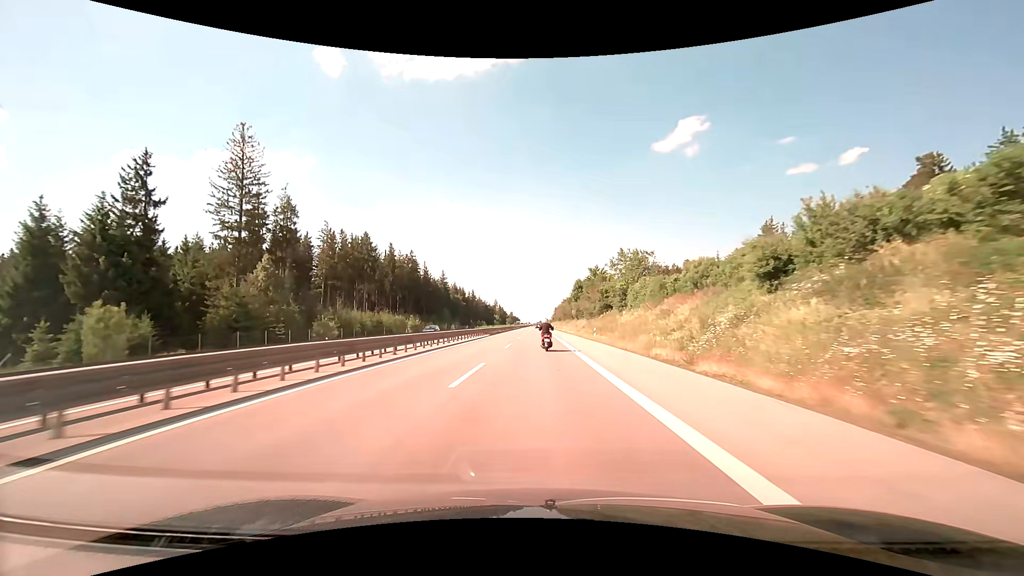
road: trunk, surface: asphalt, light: Day
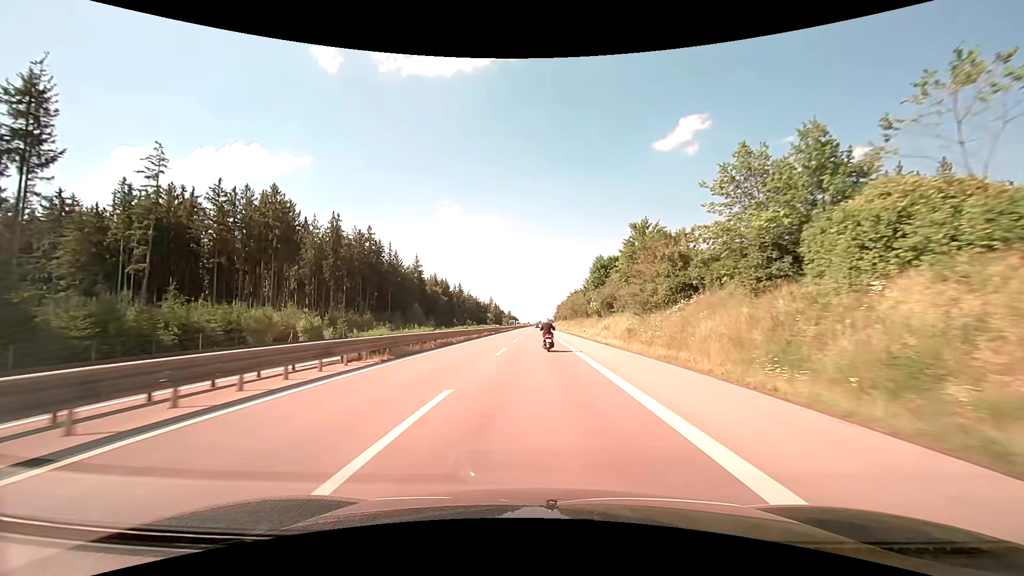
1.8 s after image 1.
(0.0, +41.9) m; 0°
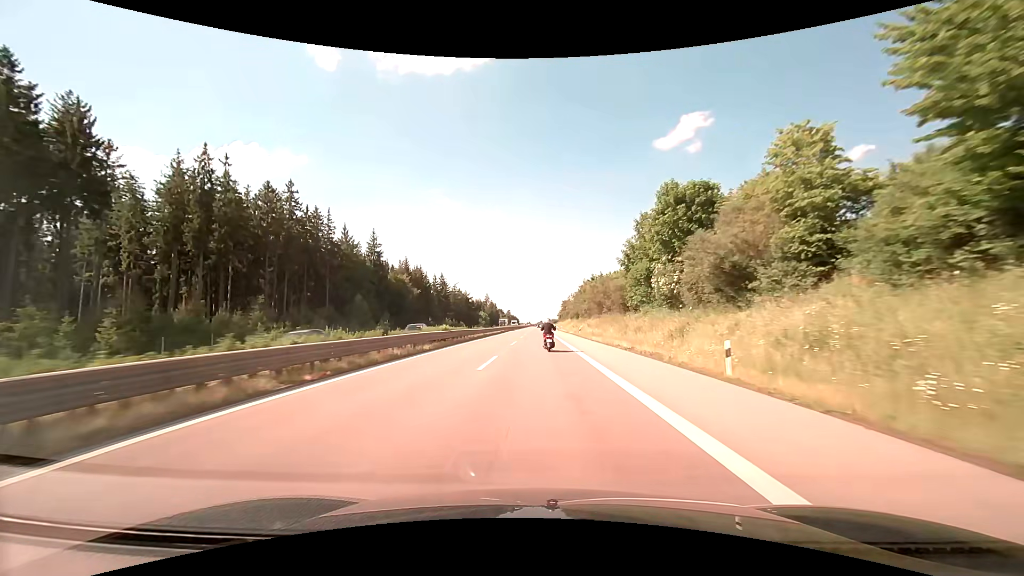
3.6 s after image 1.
(-0.1, +41.4) m; 0°
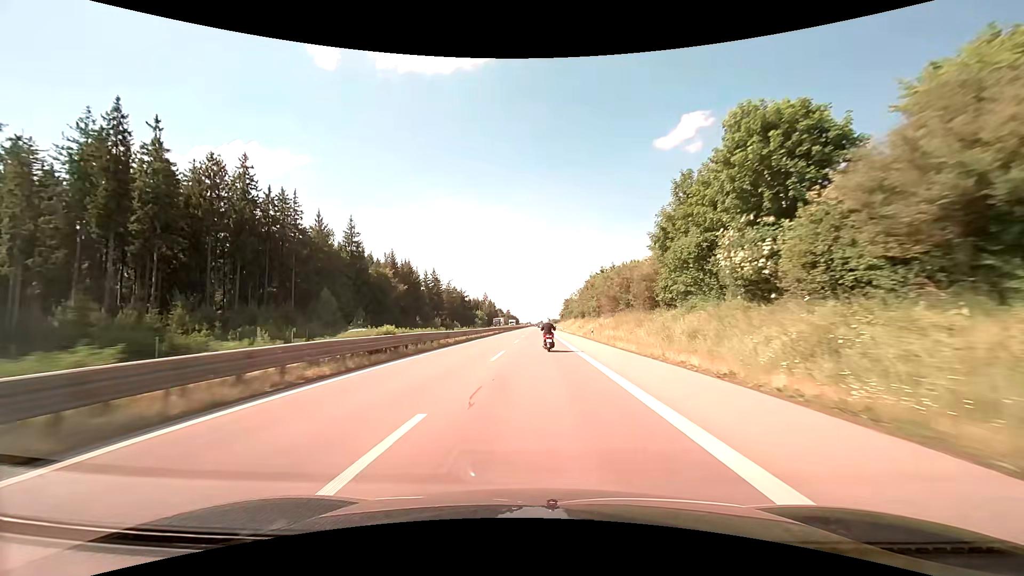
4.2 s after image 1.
(0.0, +13.7) m; 0°
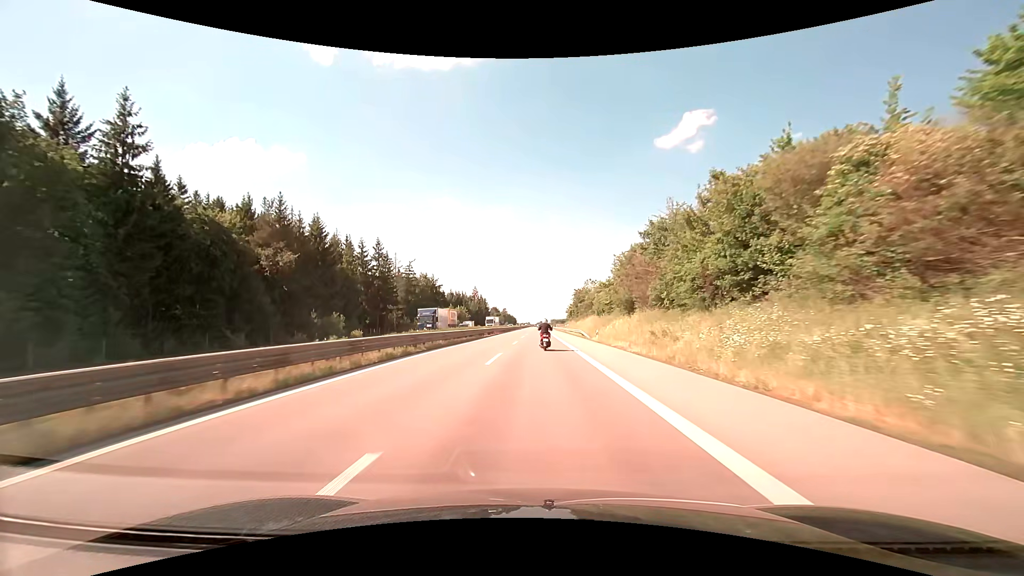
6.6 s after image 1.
(+0.2, +54.4) m; 0°
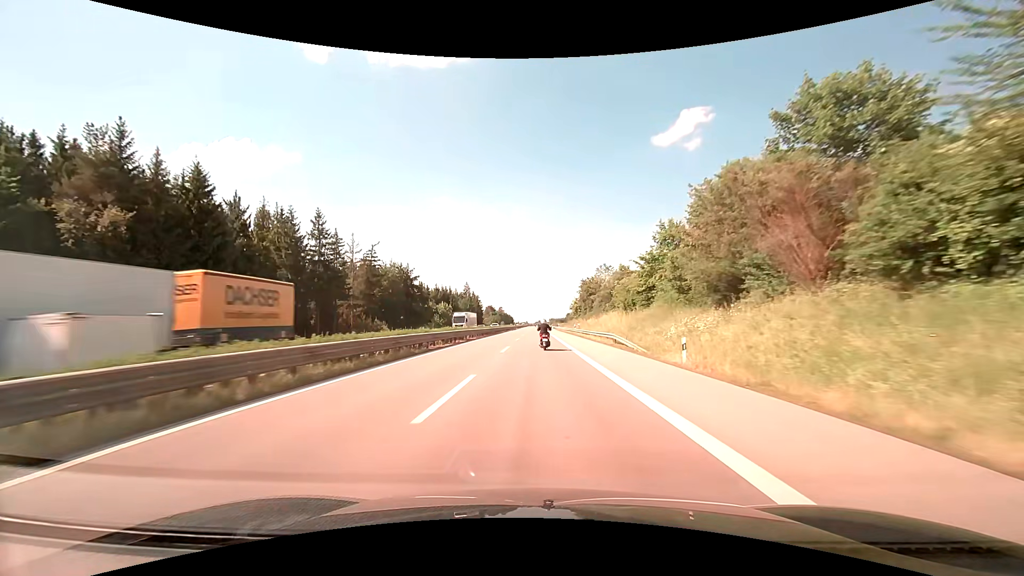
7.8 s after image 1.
(0.0, +27.1) m; 0°
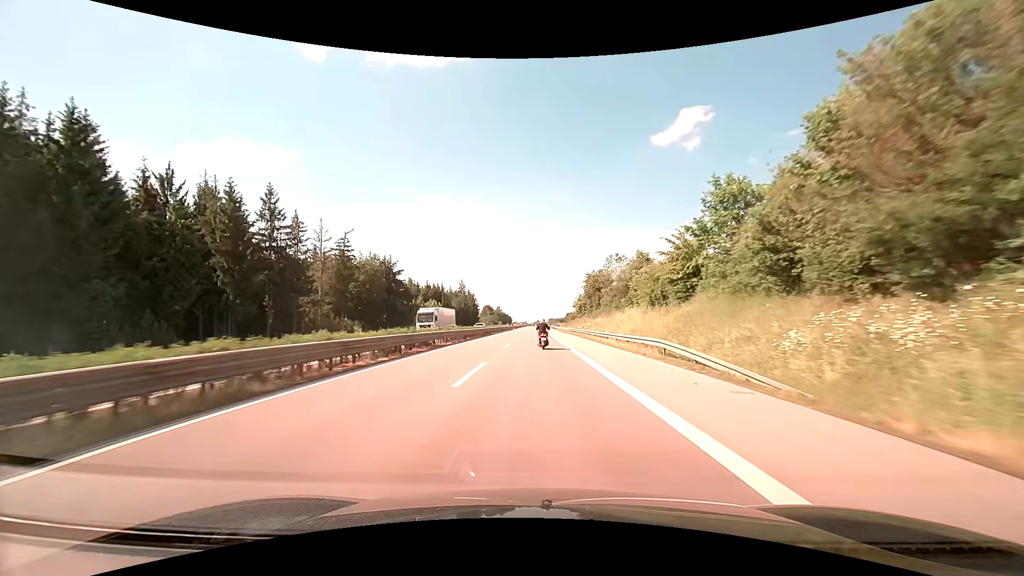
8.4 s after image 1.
(0.0, +13.5) m; 0°
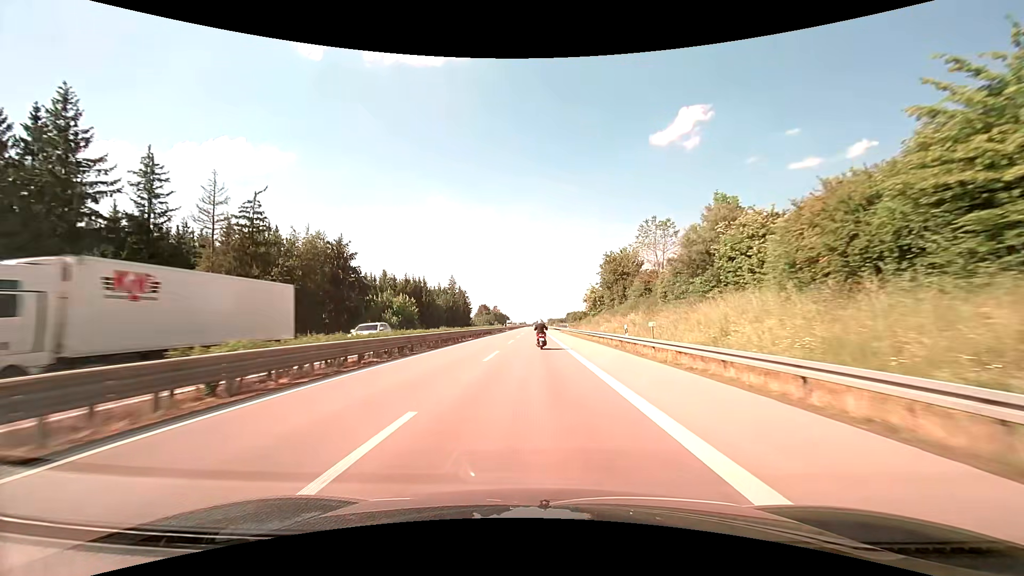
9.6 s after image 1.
(0.0, +27.1) m; 0°
(0, +10) (0, +20) (0, +30) (0, +40) (0, +50) (0, +60) (0, +70) (-1, +80) (-1, +90) (-1, +100) m
